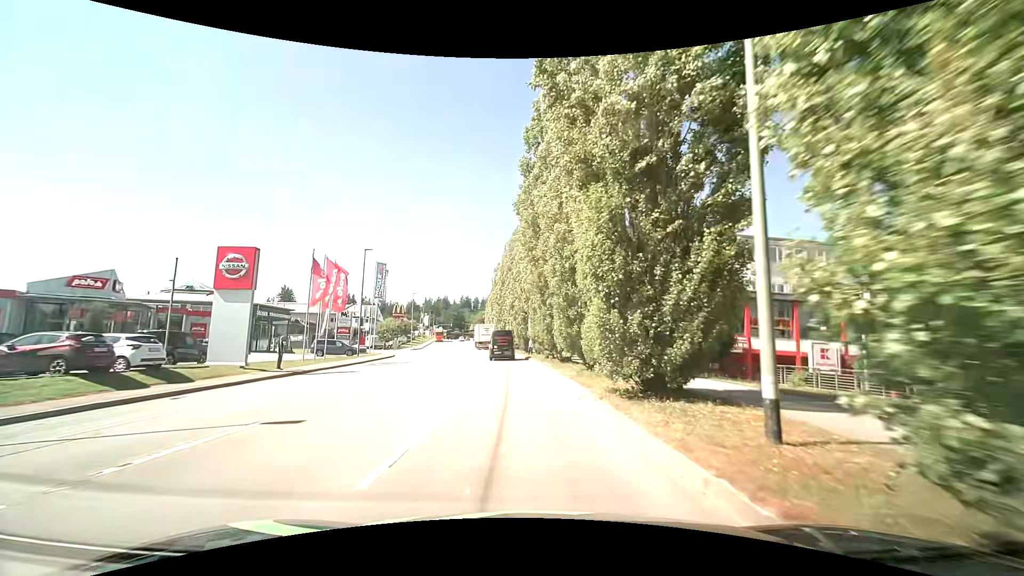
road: tertiary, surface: asphalt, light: Day
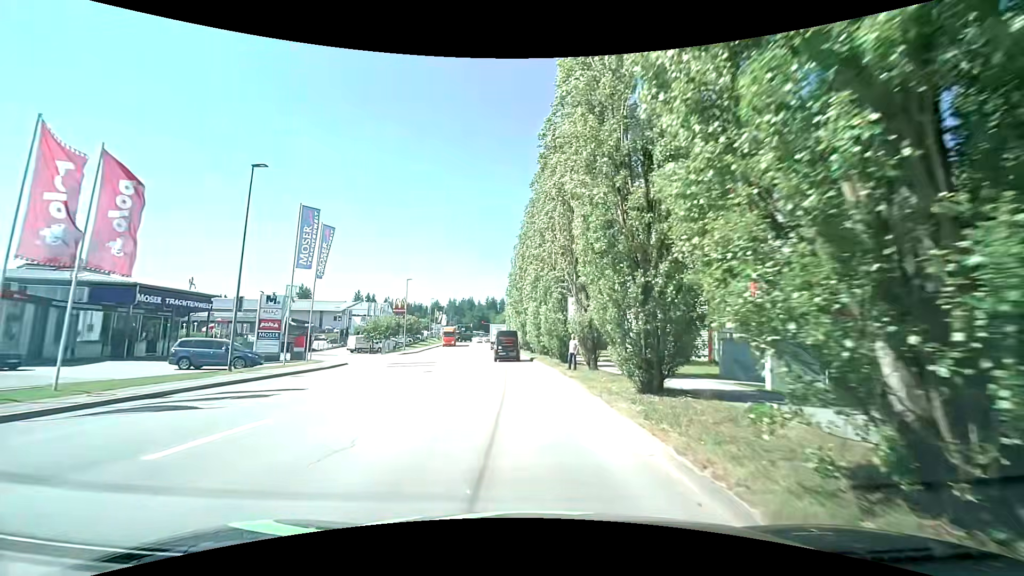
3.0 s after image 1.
(-0.3, +23.9) m; -1°
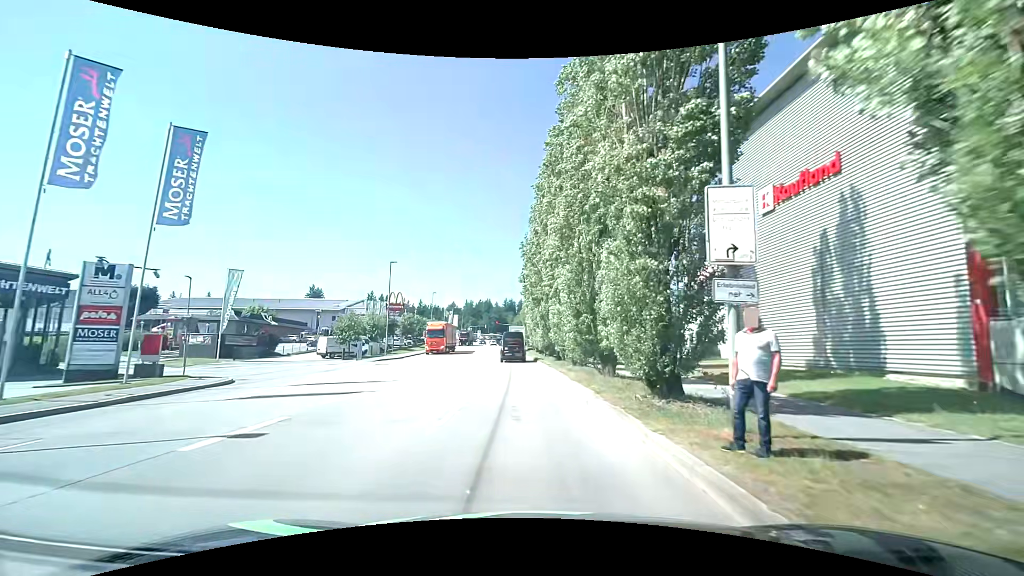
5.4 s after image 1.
(-0.6, +17.7) m; -3°
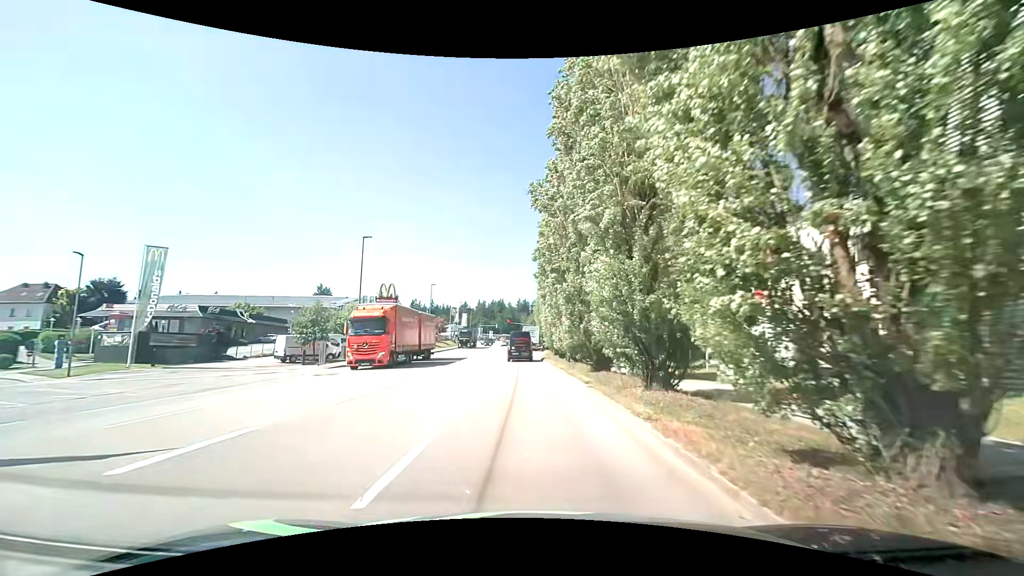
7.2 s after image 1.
(-0.2, +13.4) m; -1°
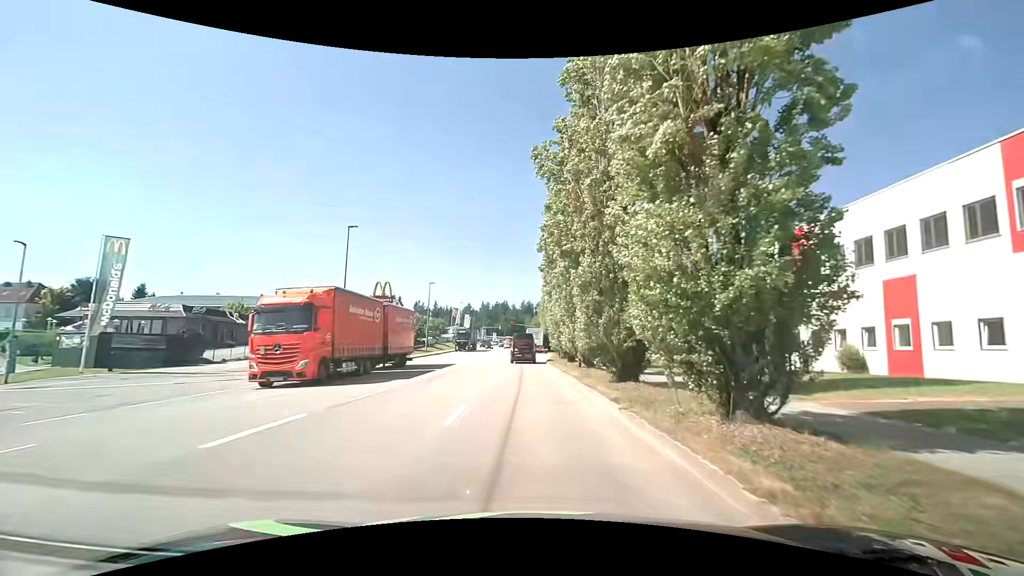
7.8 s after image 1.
(0.0, +4.5) m; -1°
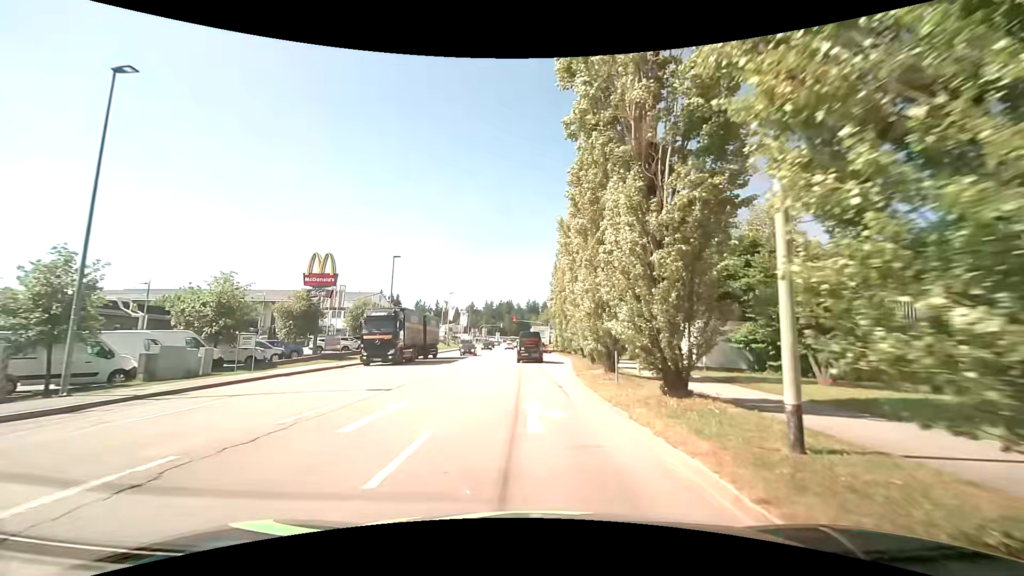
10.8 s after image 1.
(-0.2, +22.0) m; 0°
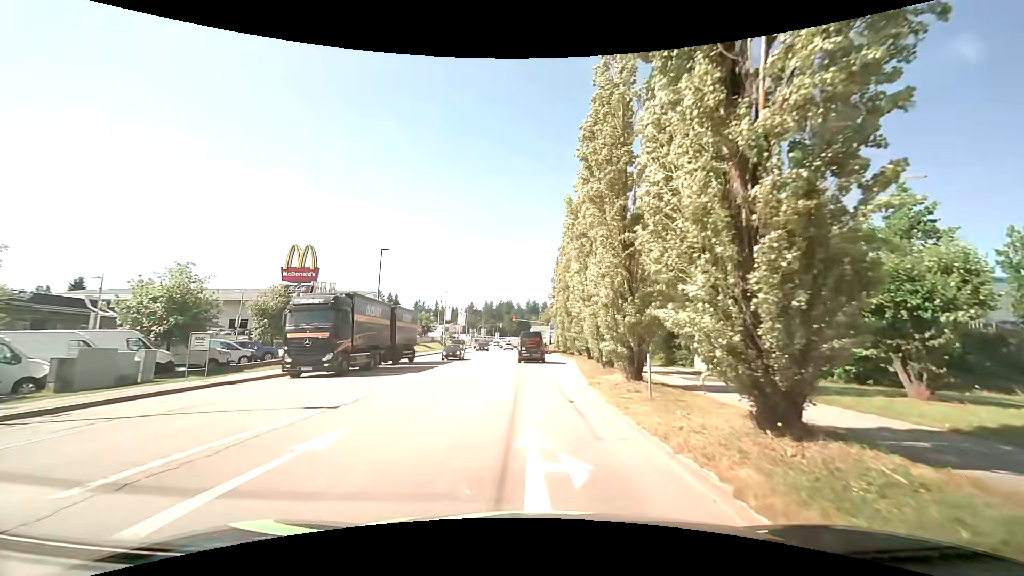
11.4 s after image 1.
(-0.1, +4.2) m; -1°
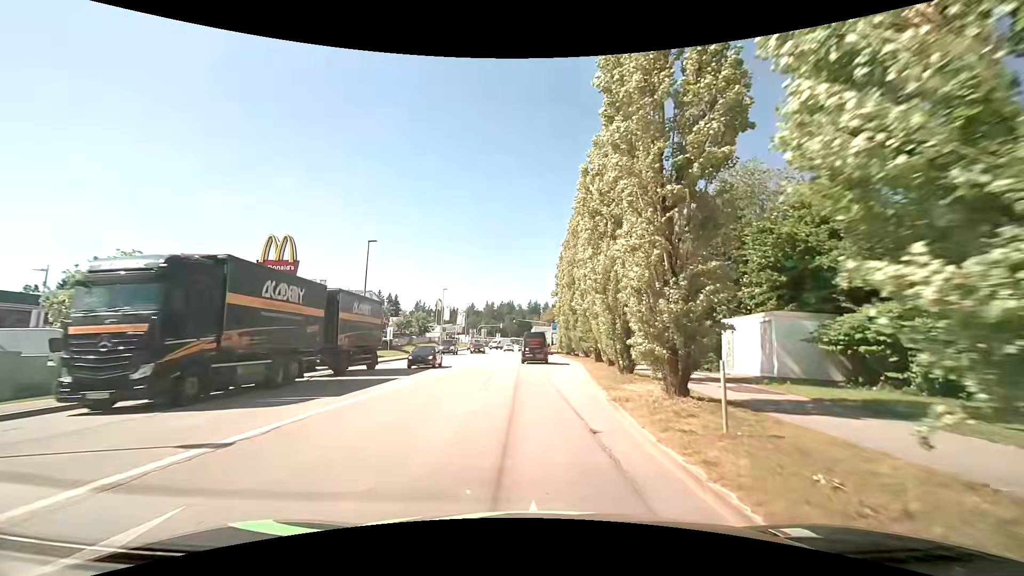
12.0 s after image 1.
(0.0, +4.1) m; +1°
(0, +10) (0, +20) (+1, +30) (+2, +40) (+2, +50) (+2, +60) (+2, +70) (+2, +80) (+2, +90) (+1, +100) m
